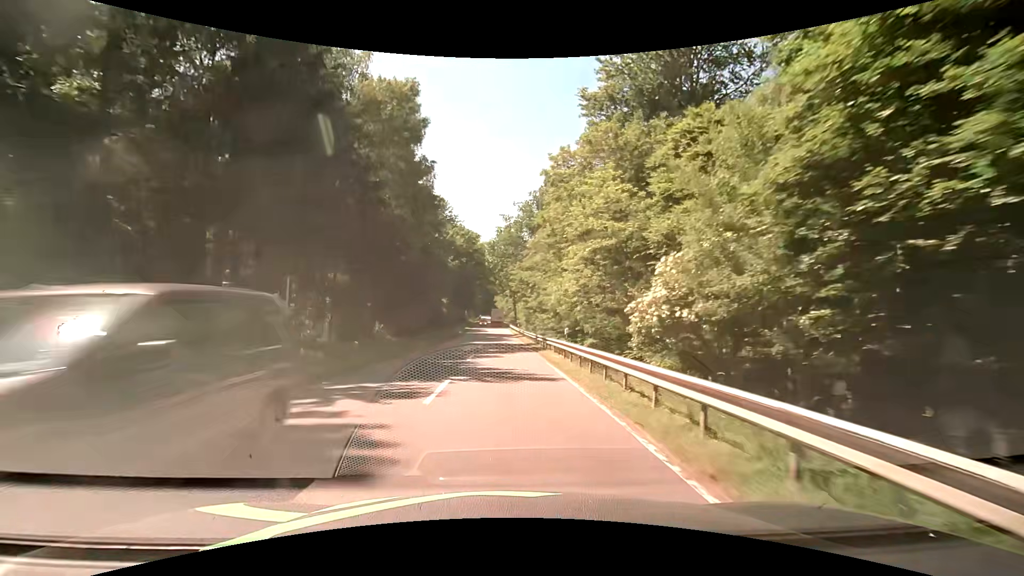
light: Day
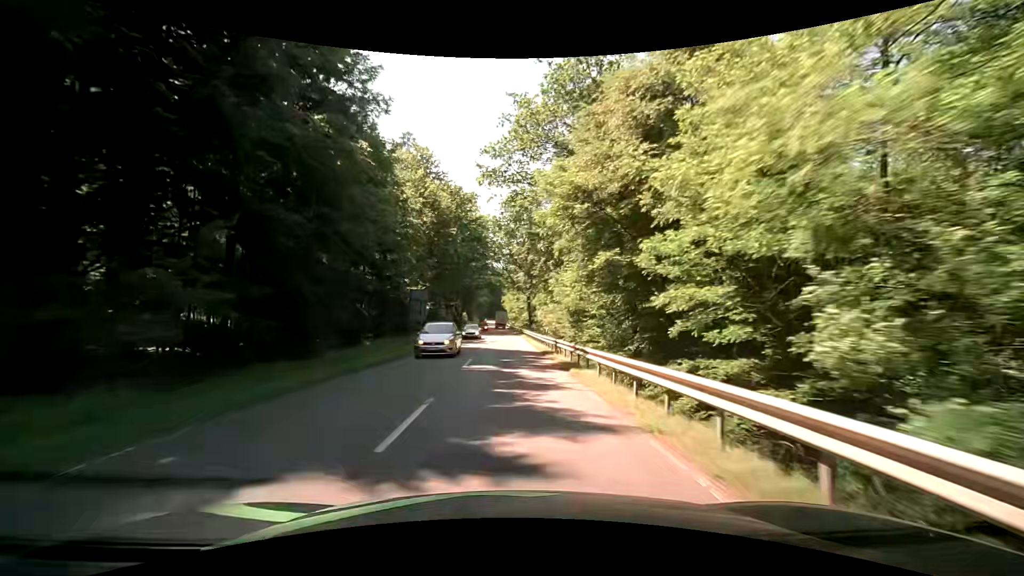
(-0.5, +36.5) m; -1°
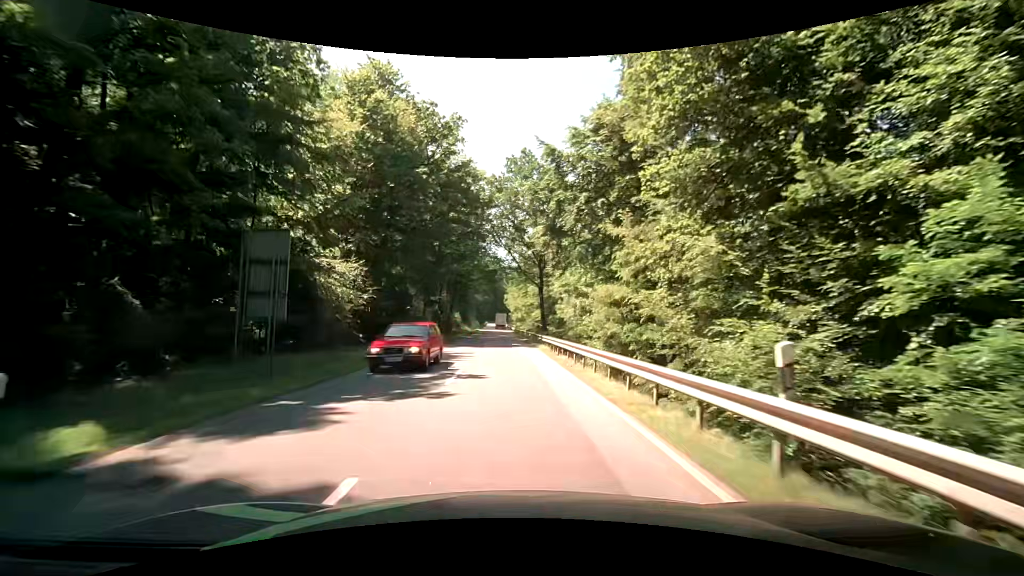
(-0.2, +27.2) m; -1°
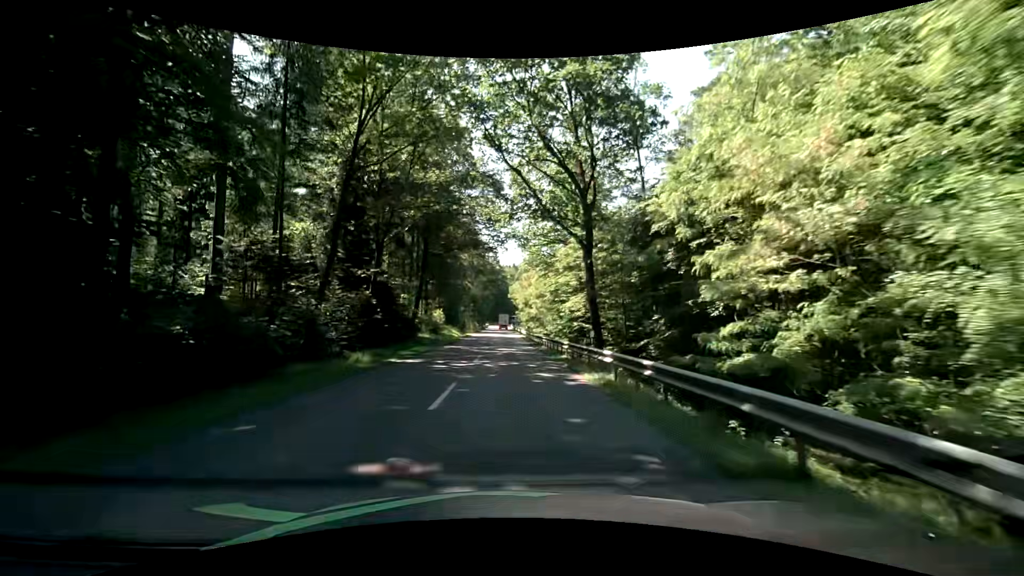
(0.0, +36.2) m; 0°
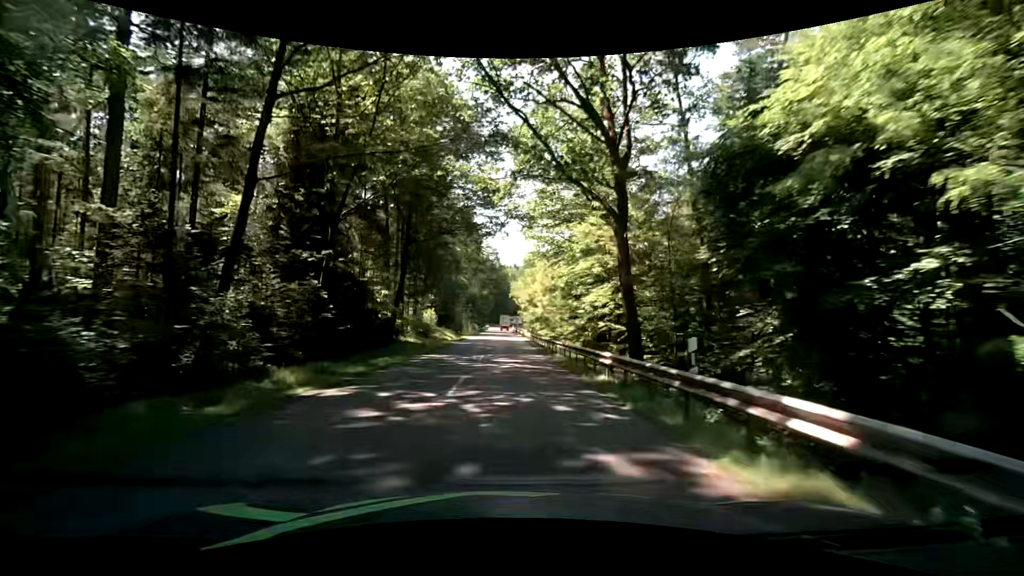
(0.0, +9.1) m; +1°
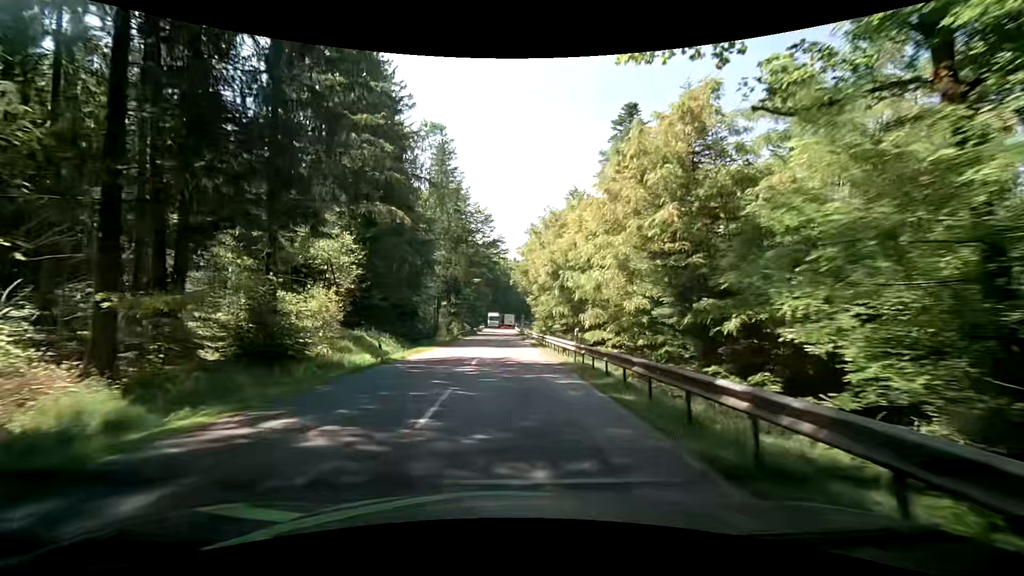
(-0.4, +36.4) m; -1°
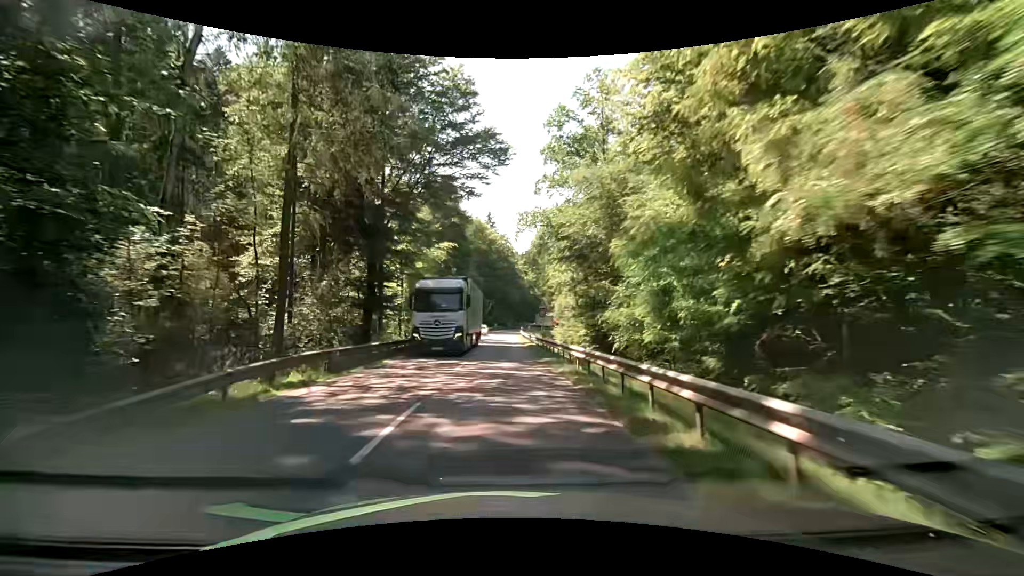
(-0.1, +45.5) m; 0°
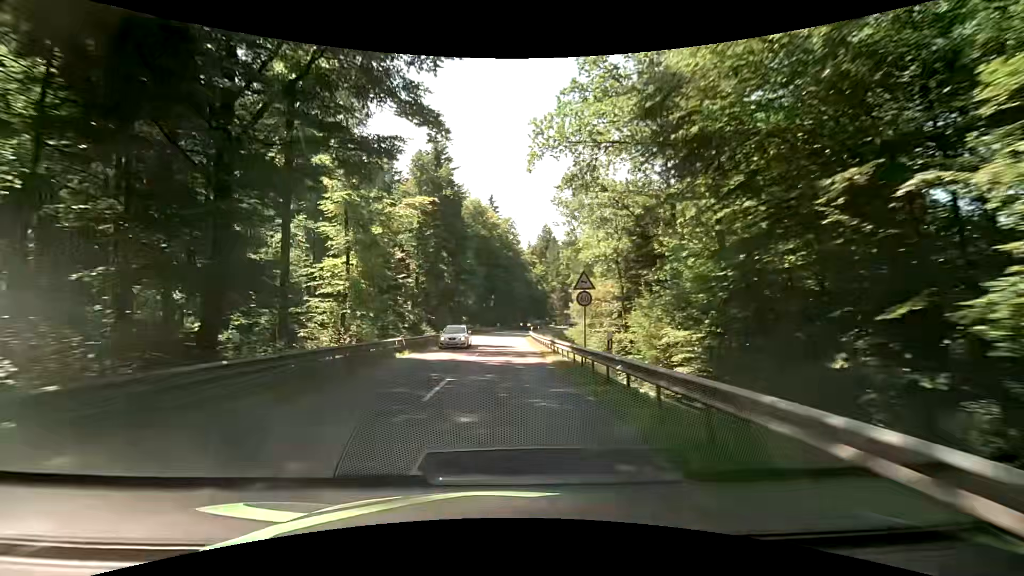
(0.0, +18.2) m; 0°
(0, +10) (0, +20) (0, +30) (0, +40) (0, +50) (+1, +60) (+1, +70) (+2, +80) (+3, +90) (+5, +100) m
